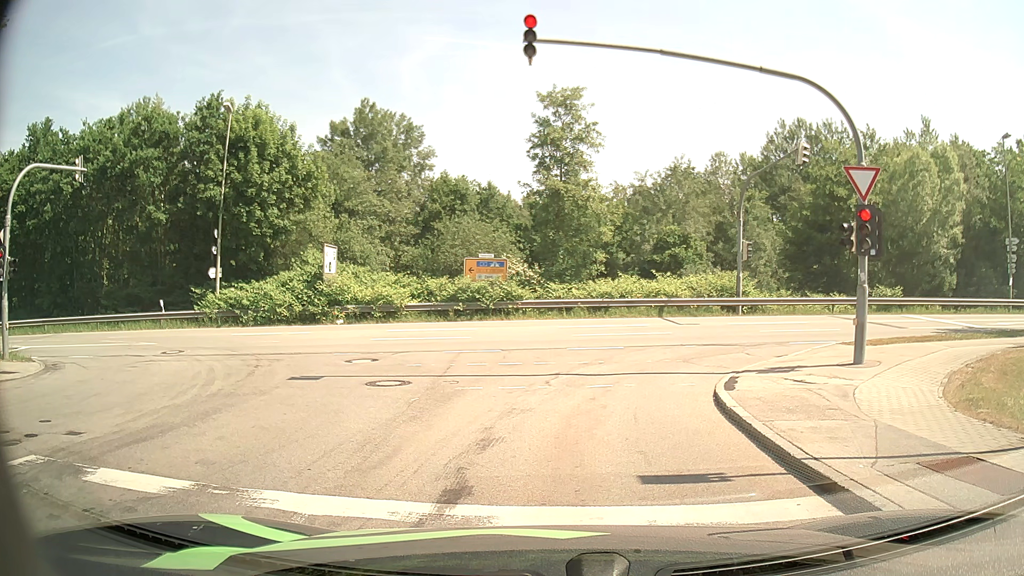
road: residential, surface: asphalt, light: Day
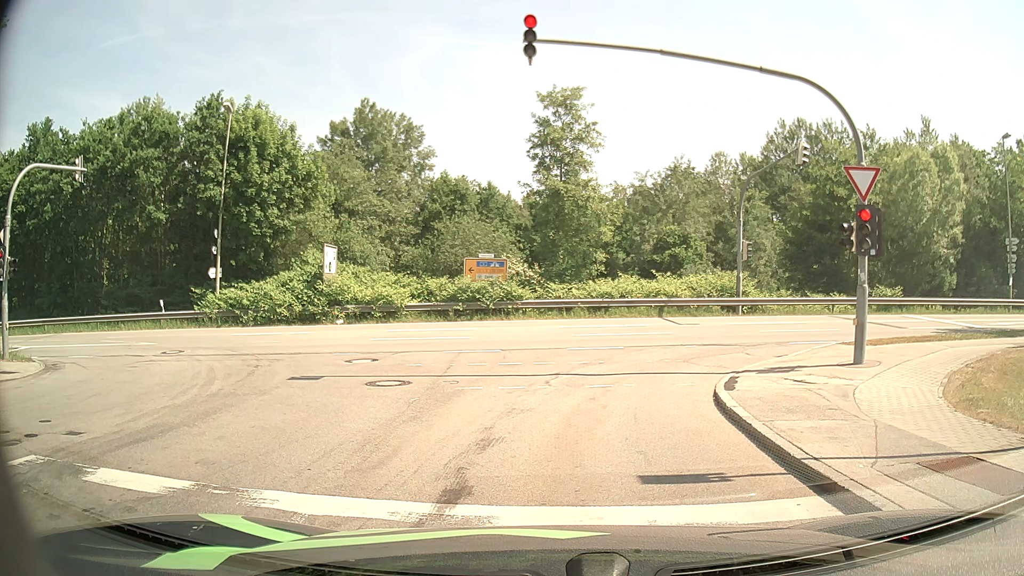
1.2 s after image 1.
(0.0, 0.0) m; 0°
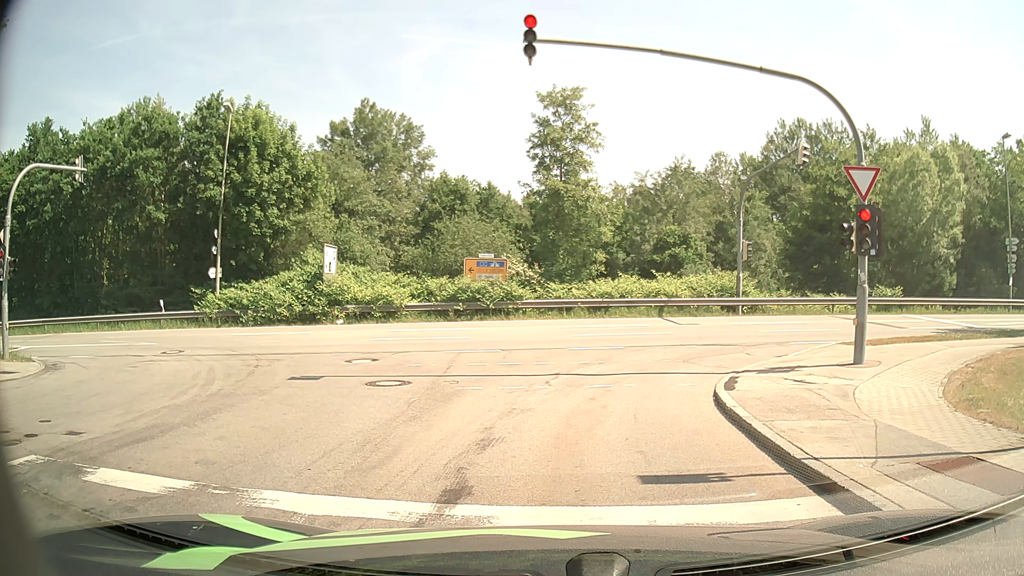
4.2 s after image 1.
(0.0, 0.0) m; 0°
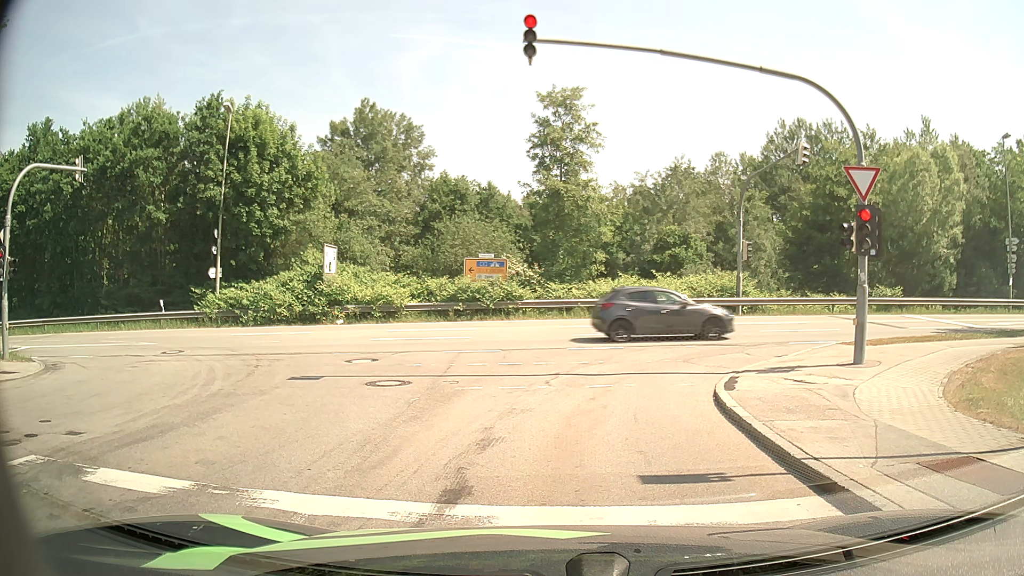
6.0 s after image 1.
(0.0, 0.0) m; 0°
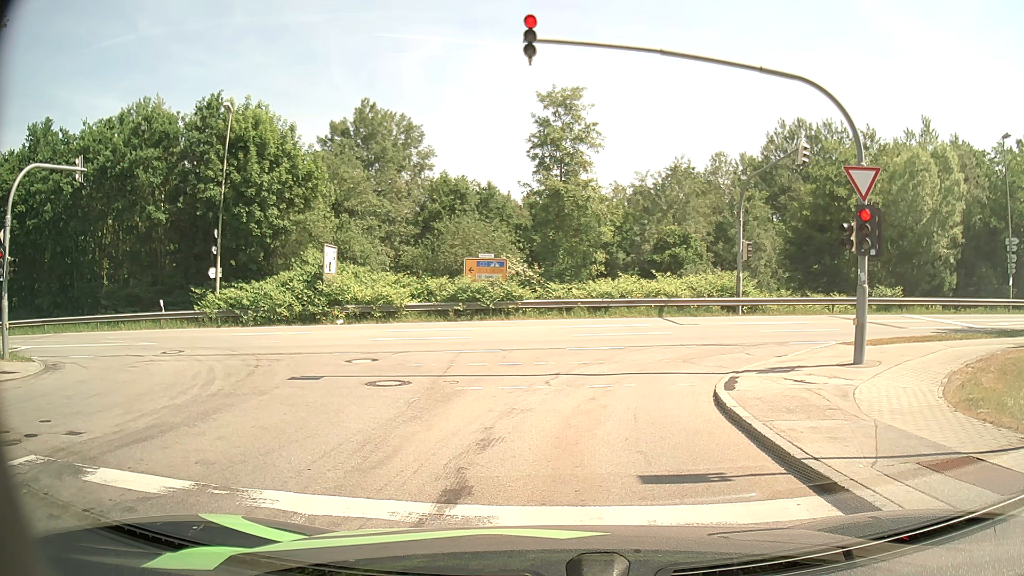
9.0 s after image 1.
(0.0, 0.0) m; 0°
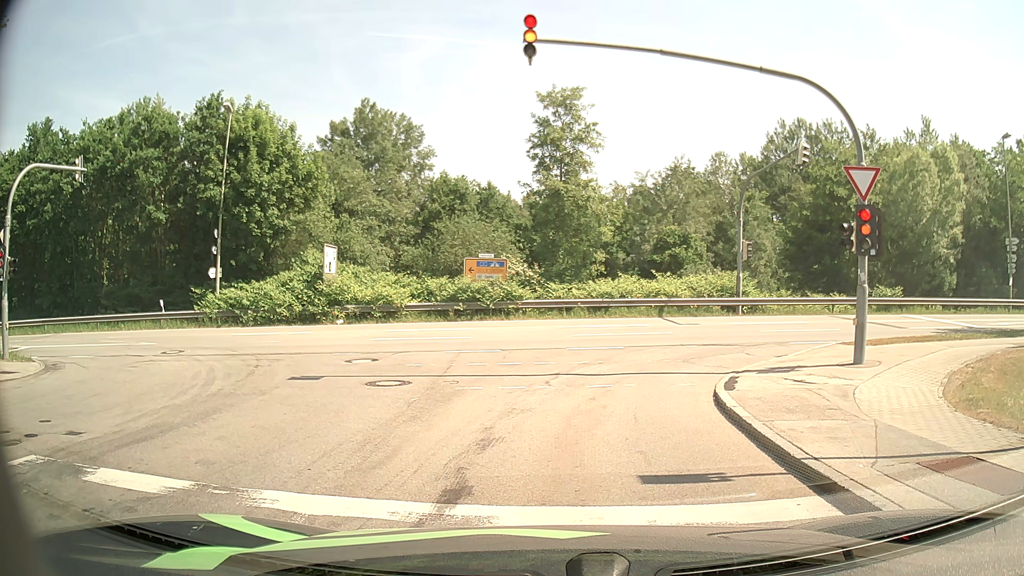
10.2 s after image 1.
(0.0, 0.0) m; 0°
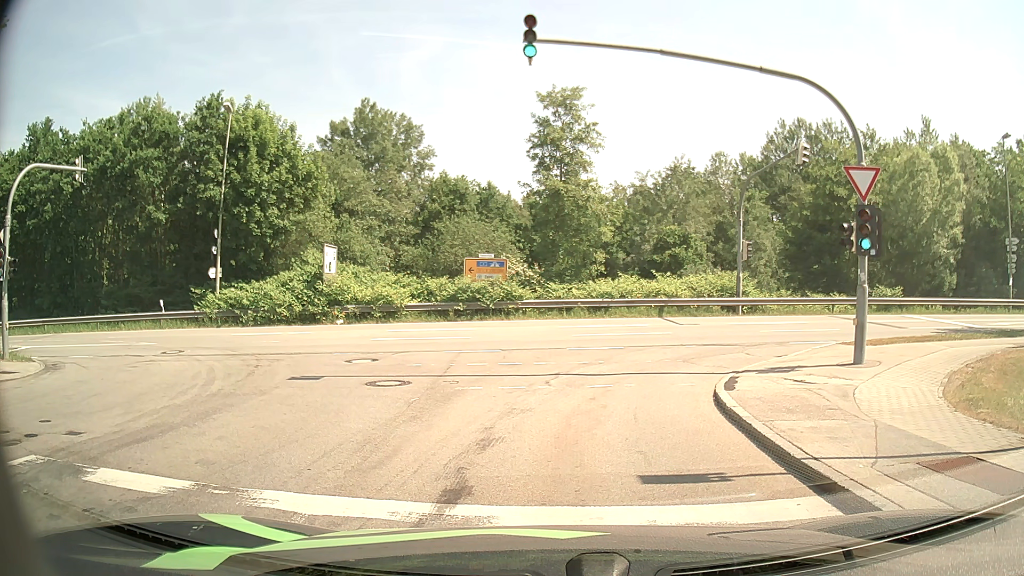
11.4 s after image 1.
(0.0, 0.0) m; 0°
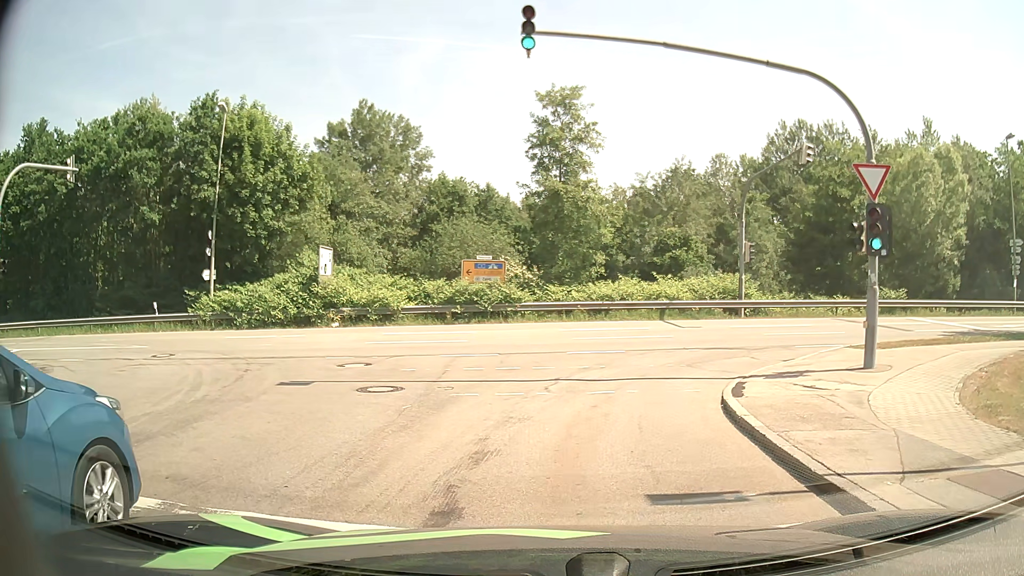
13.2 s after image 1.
(0.0, +0.6) m; 0°
